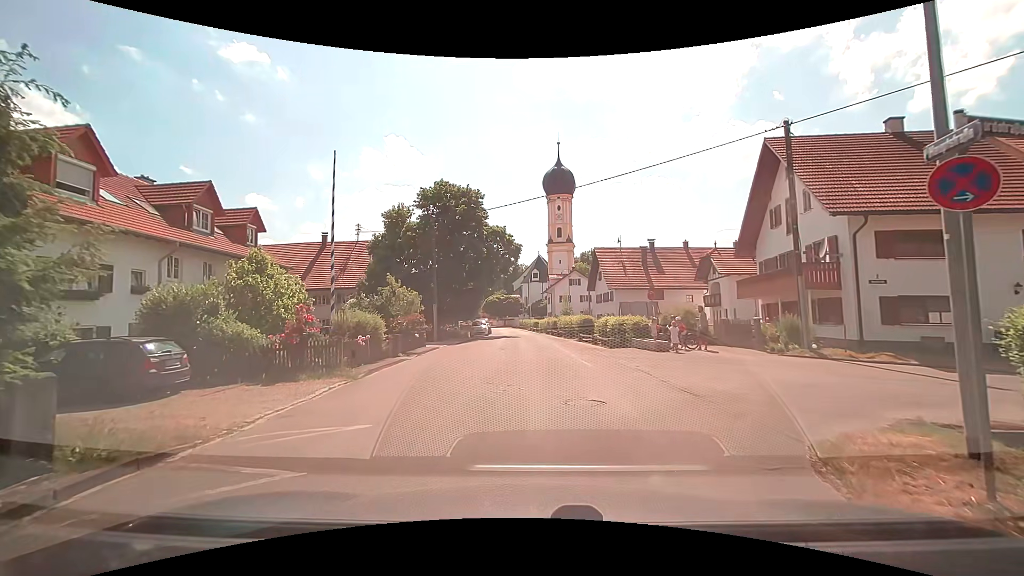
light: Day
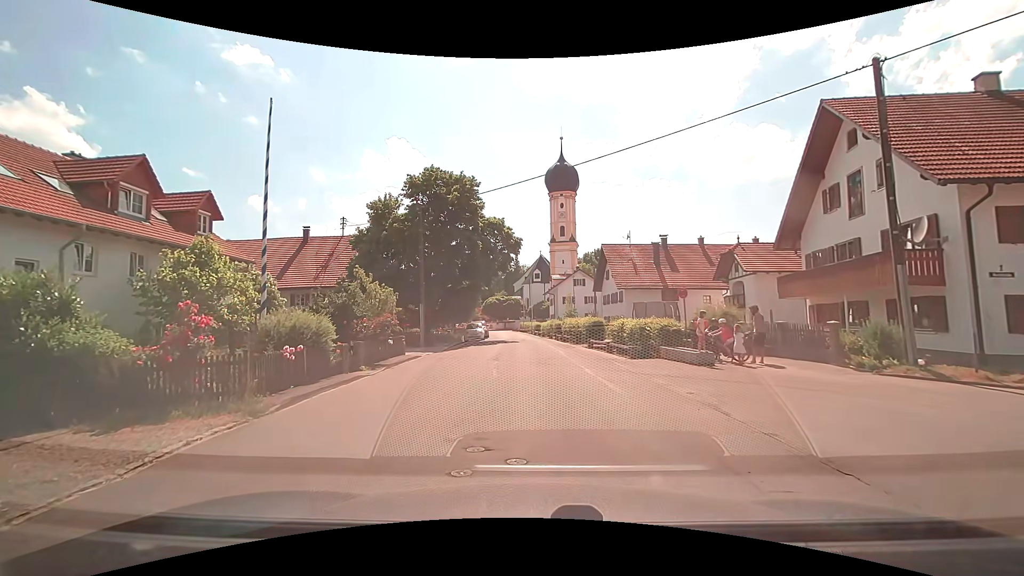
(+0.1, +4.8) m; +1°
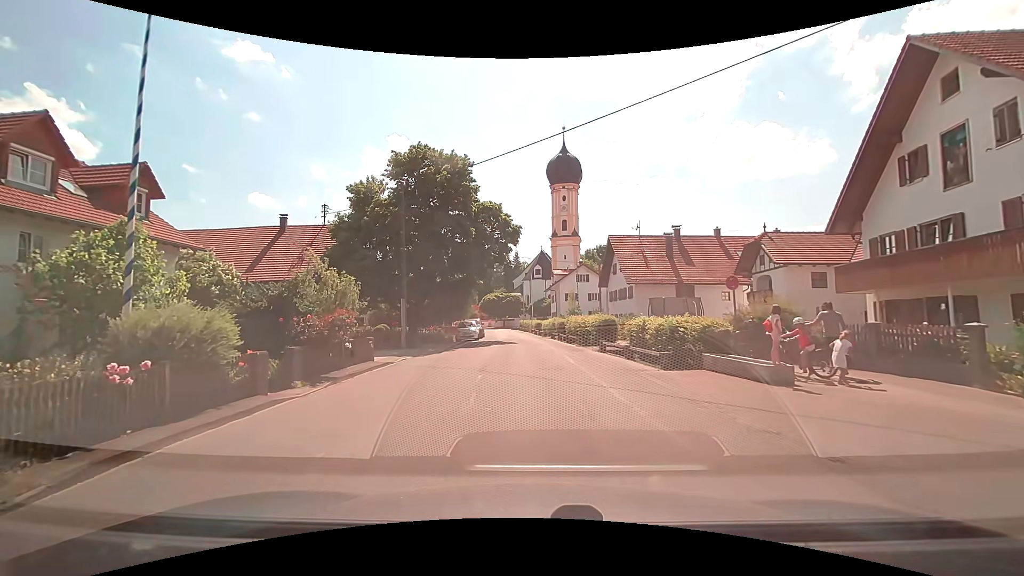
(0.0, +4.7) m; +1°
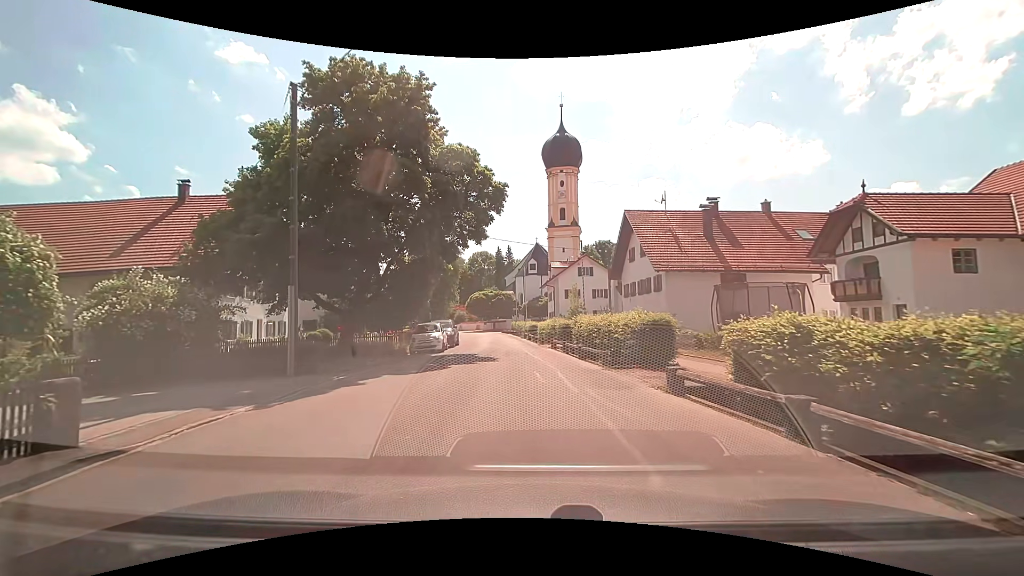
(-0.3, +12.3) m; -1°
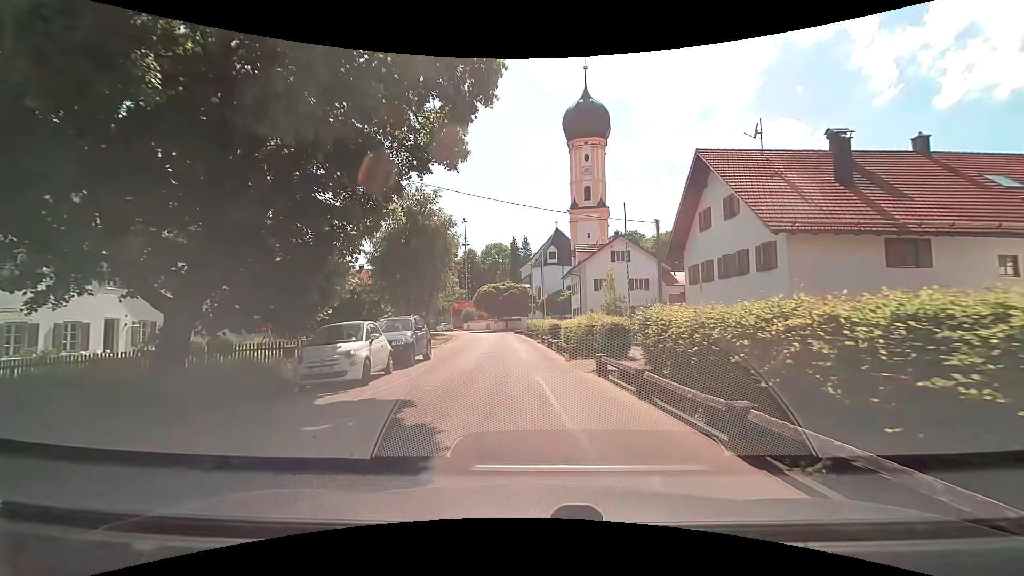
(-0.2, +13.3) m; -2°
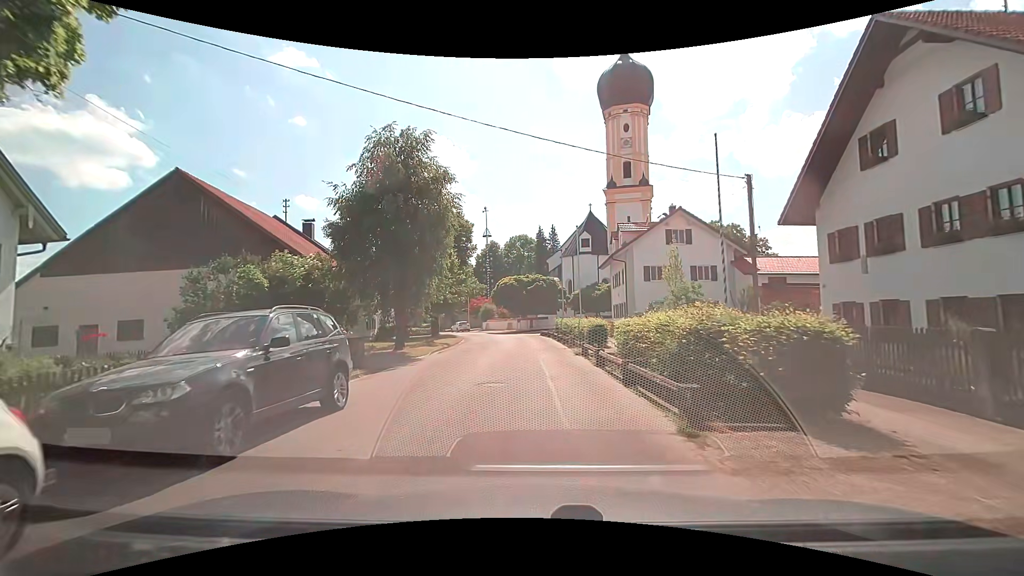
(-0.3, +10.9) m; -4°
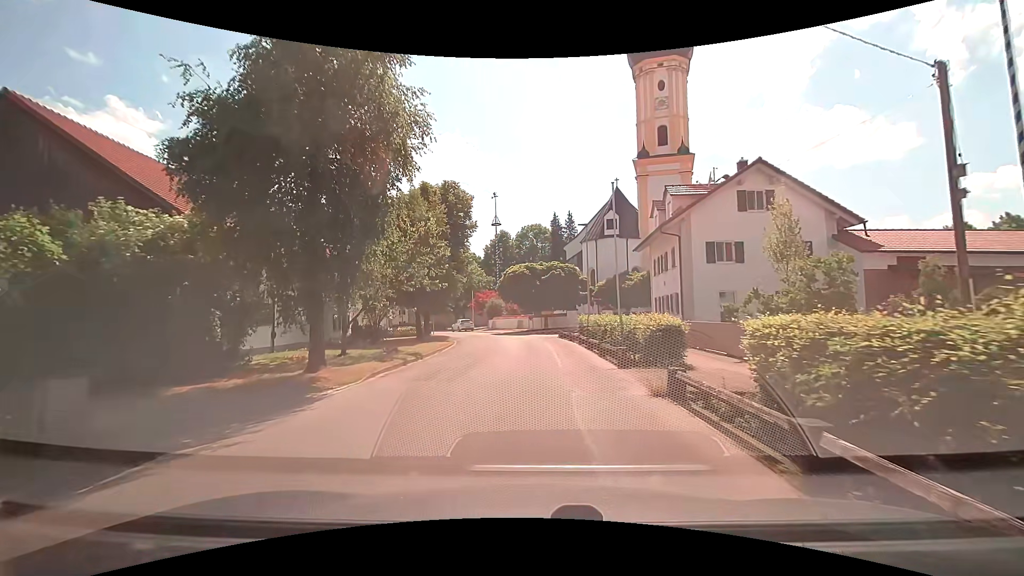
(0.0, +10.7) m; -1°
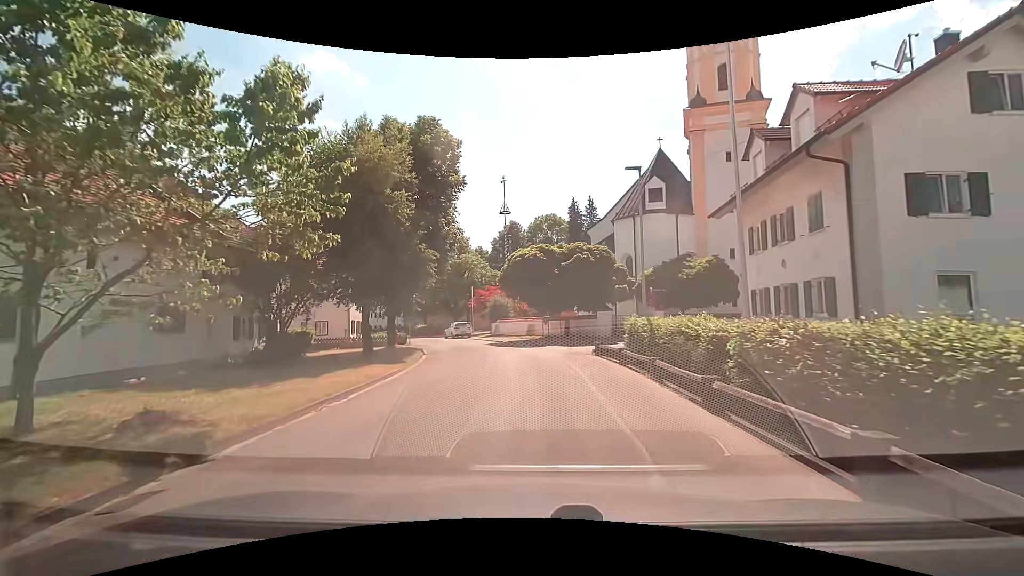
(-0.2, +13.3) m; -1°
